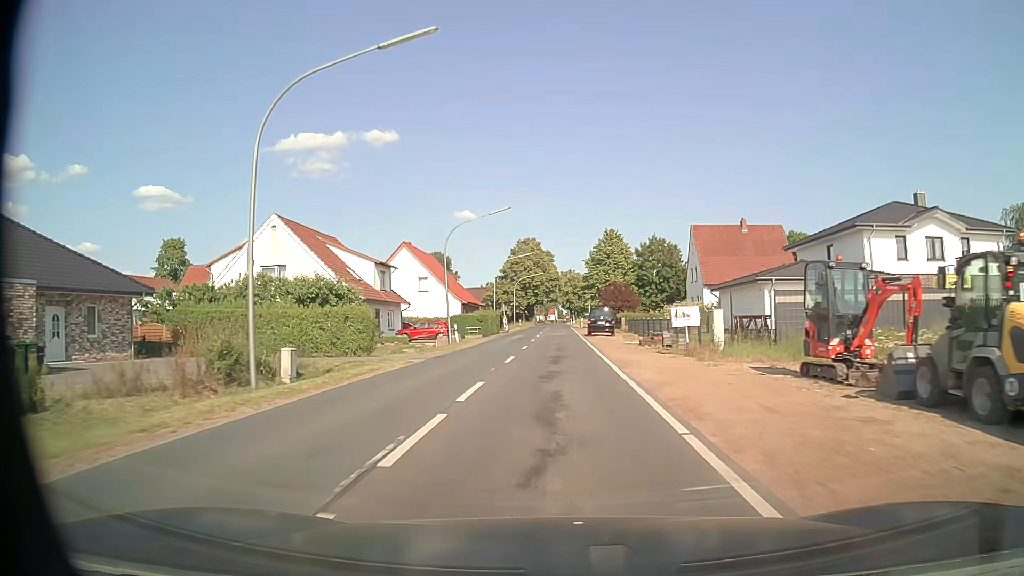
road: secondary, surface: asphalt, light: Day
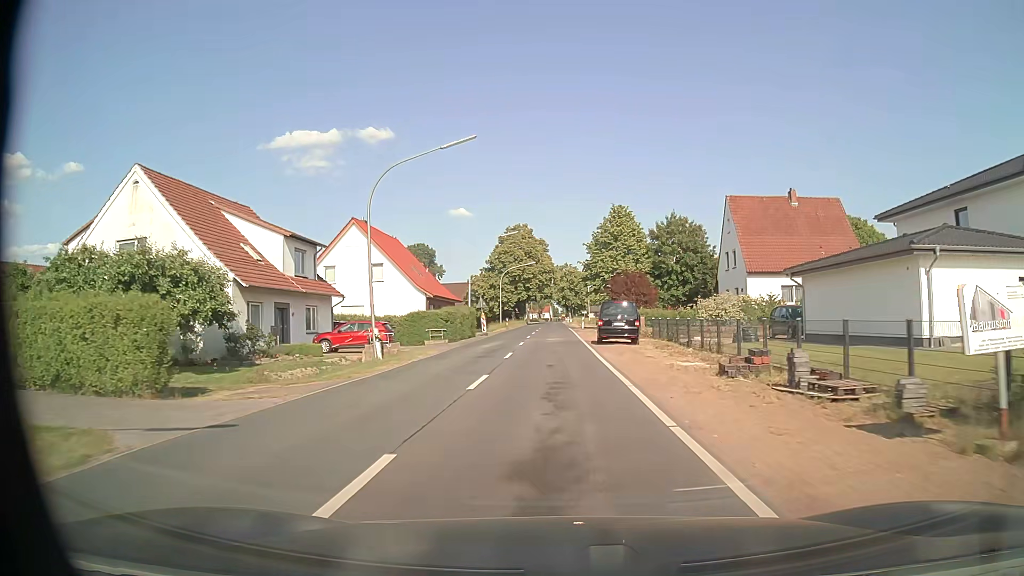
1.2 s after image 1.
(+0.1, +16.2) m; 0°
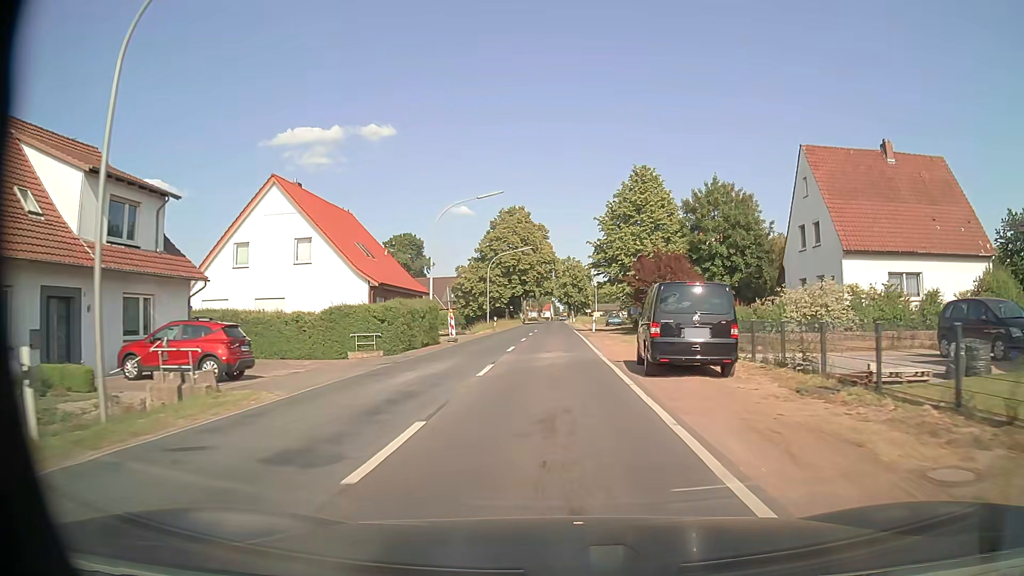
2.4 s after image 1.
(0.0, +16.3) m; 0°
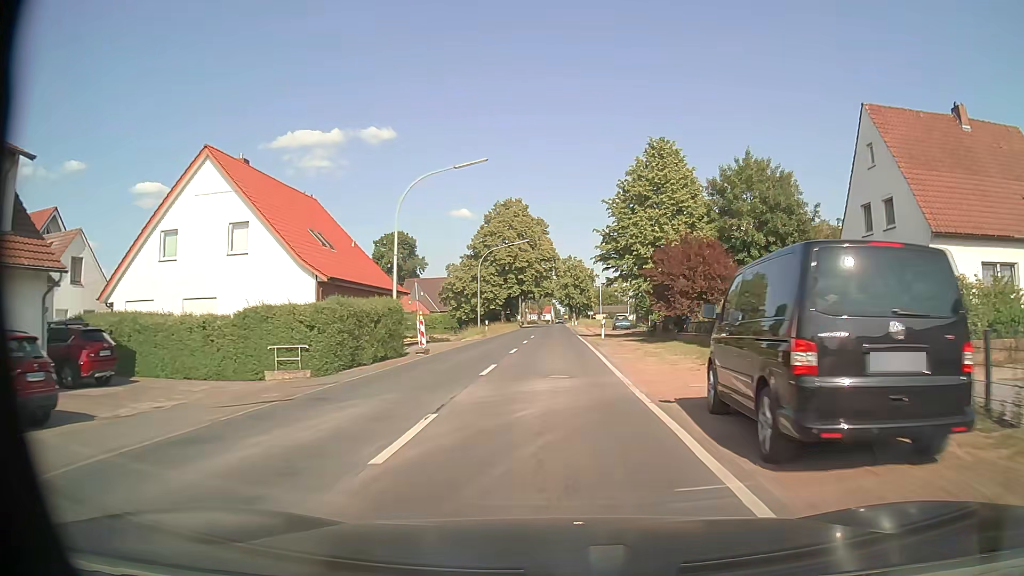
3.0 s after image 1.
(0.0, +8.2) m; 0°
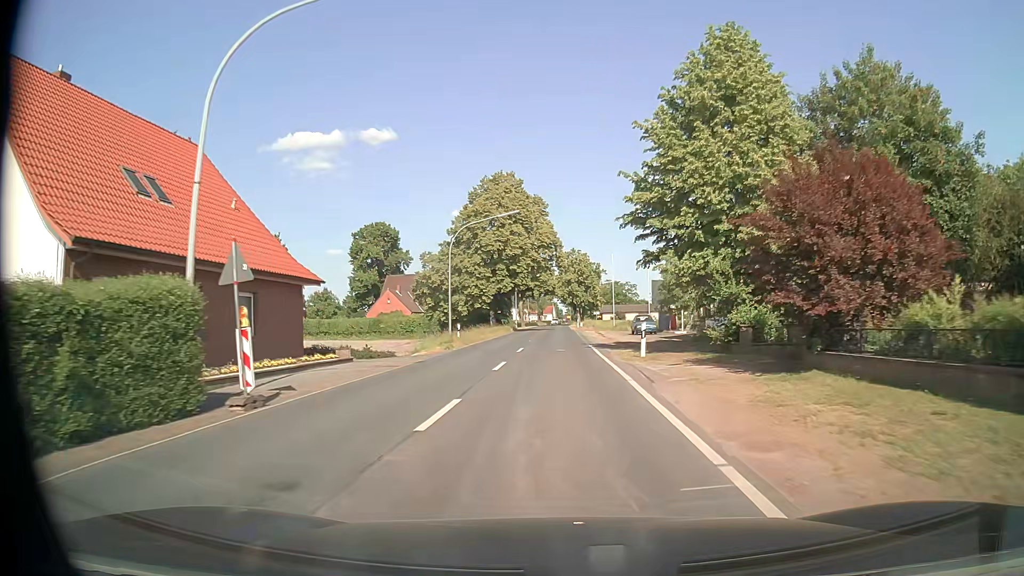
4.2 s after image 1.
(0.0, +16.2) m; 0°
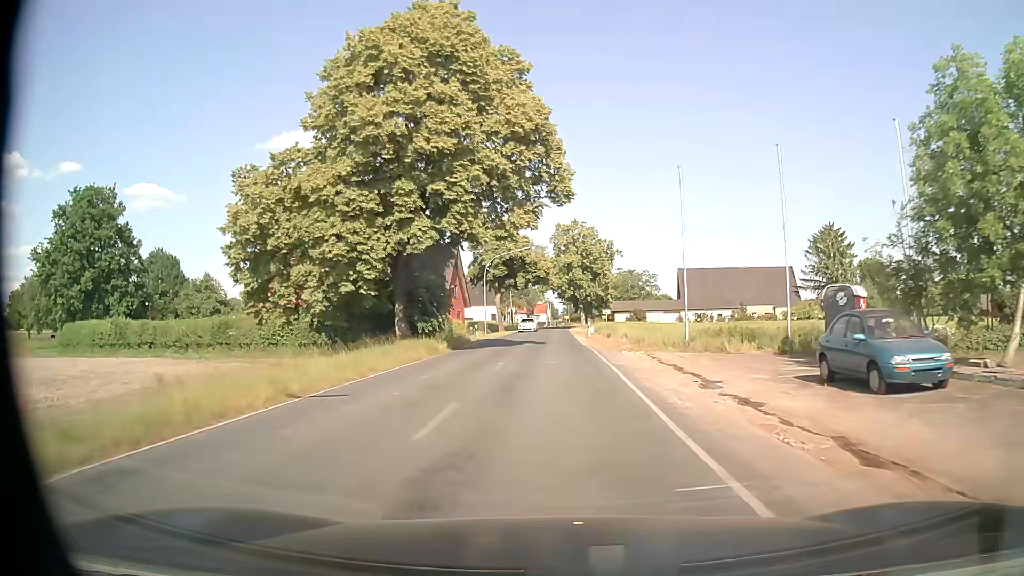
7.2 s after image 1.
(+0.1, +38.6) m; 0°
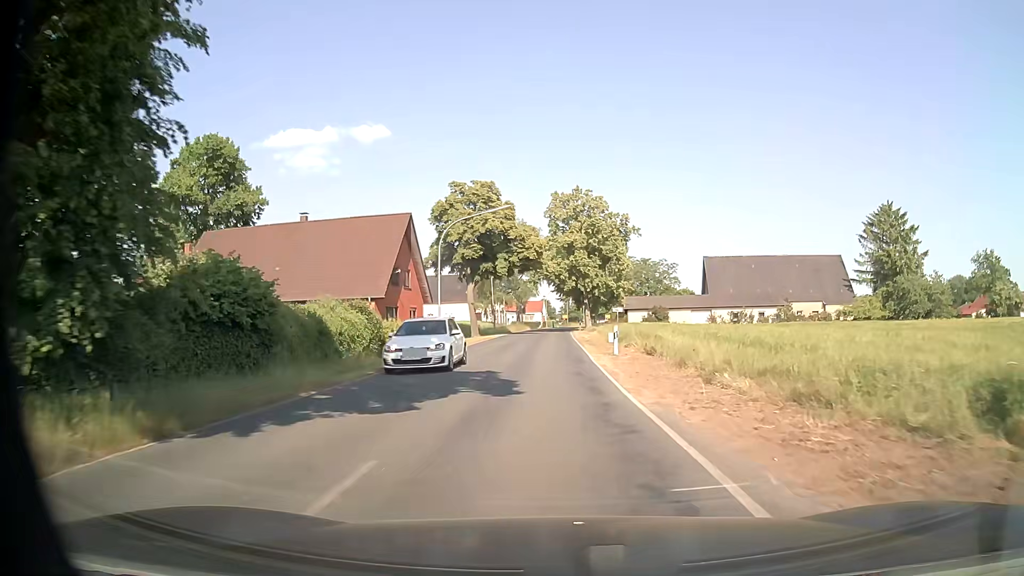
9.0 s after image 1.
(+0.2, +23.0) m; 0°
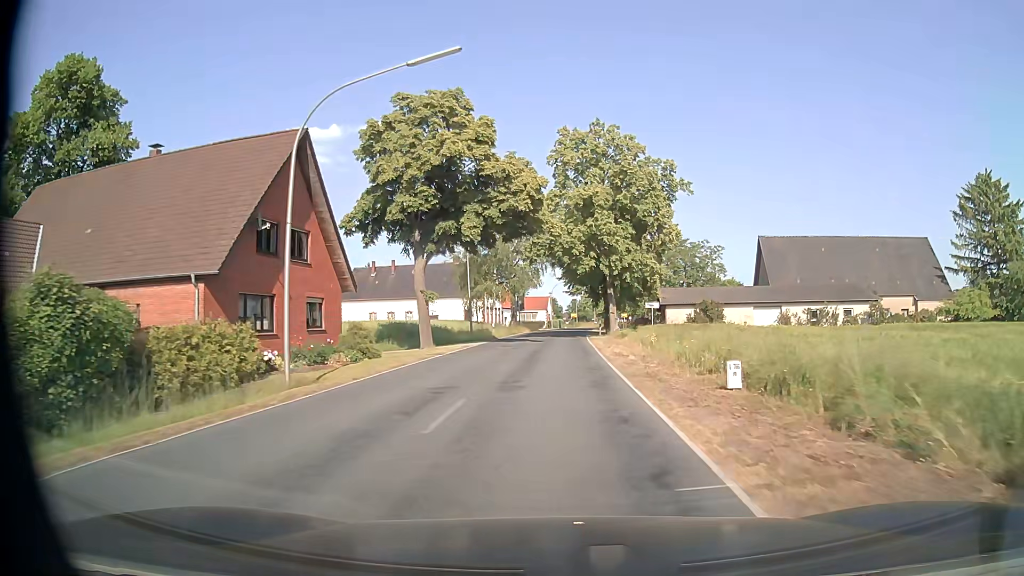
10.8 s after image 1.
(-0.2, +23.6) m; -1°
(0, +10) (0, +20) (0, +30) (0, +40) (+1, +50) (+1, +60) (+1, +70) (+2, +80) (+3, +90) (+4, +100) m
